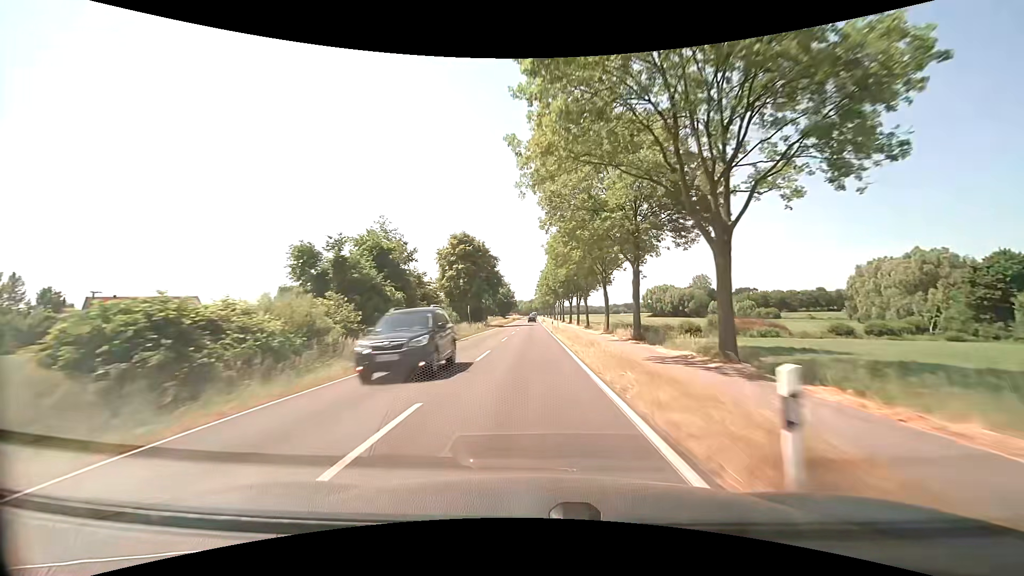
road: secondary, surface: asphalt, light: Day
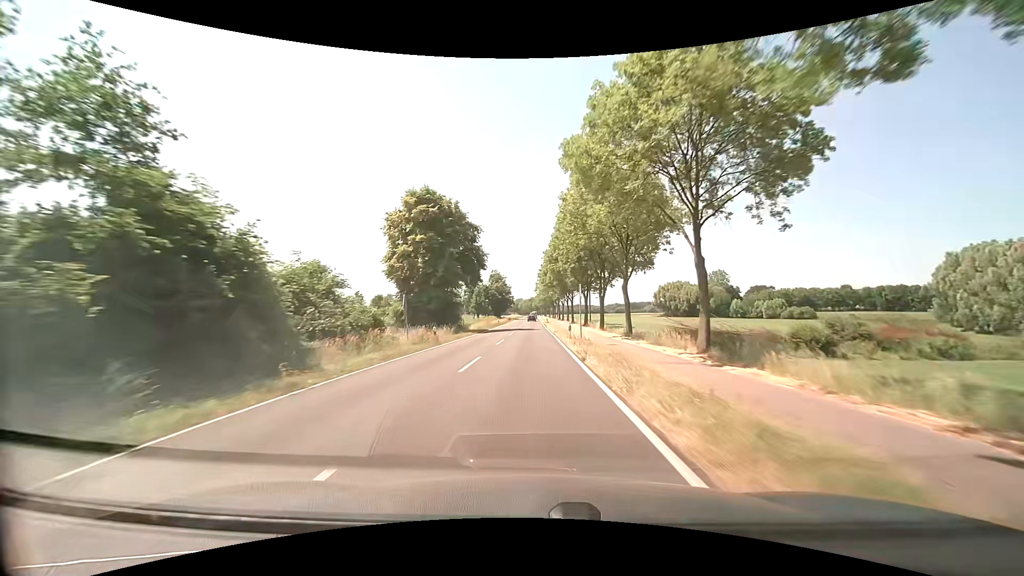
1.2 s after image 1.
(-0.1, +27.4) m; 0°
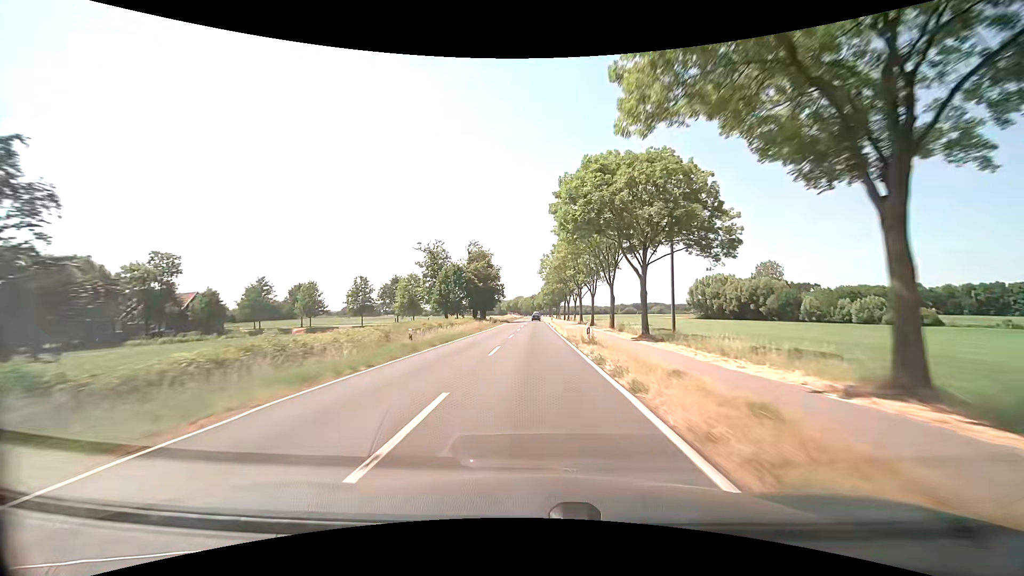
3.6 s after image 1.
(-0.4, +55.9) m; -1°
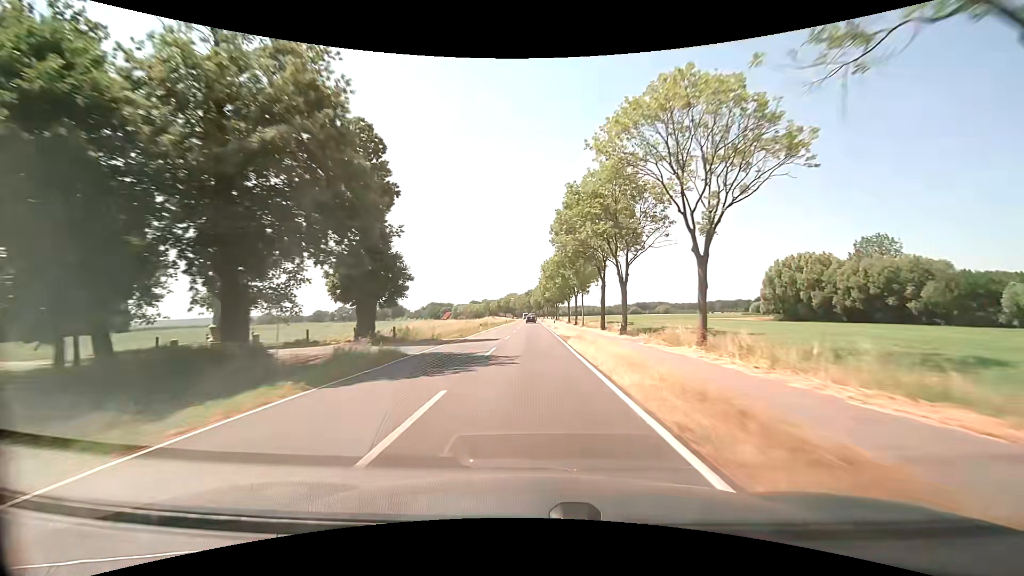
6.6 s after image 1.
(+0.5, +71.5) m; 0°
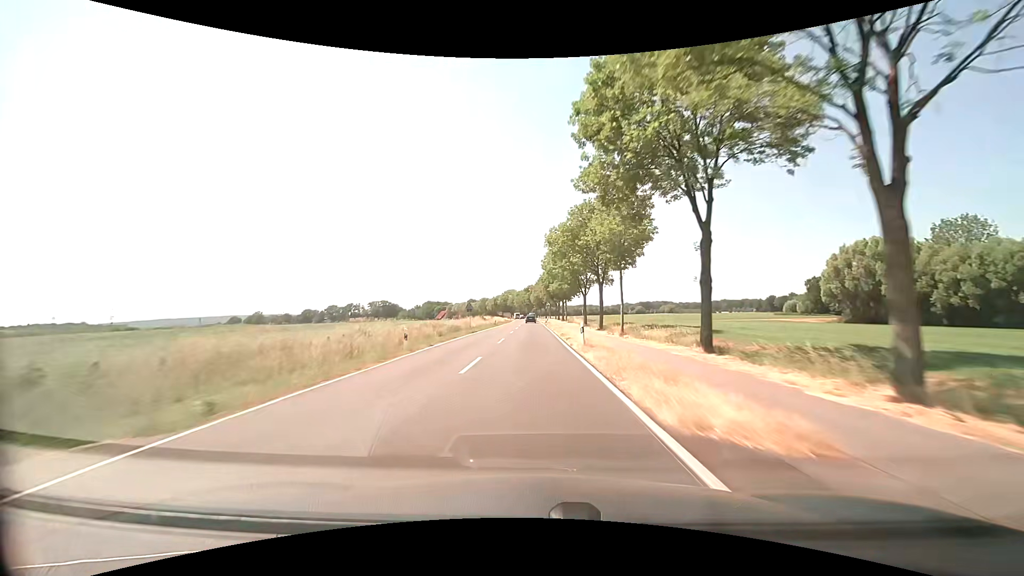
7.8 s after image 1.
(0.0, +29.0) m; 0°
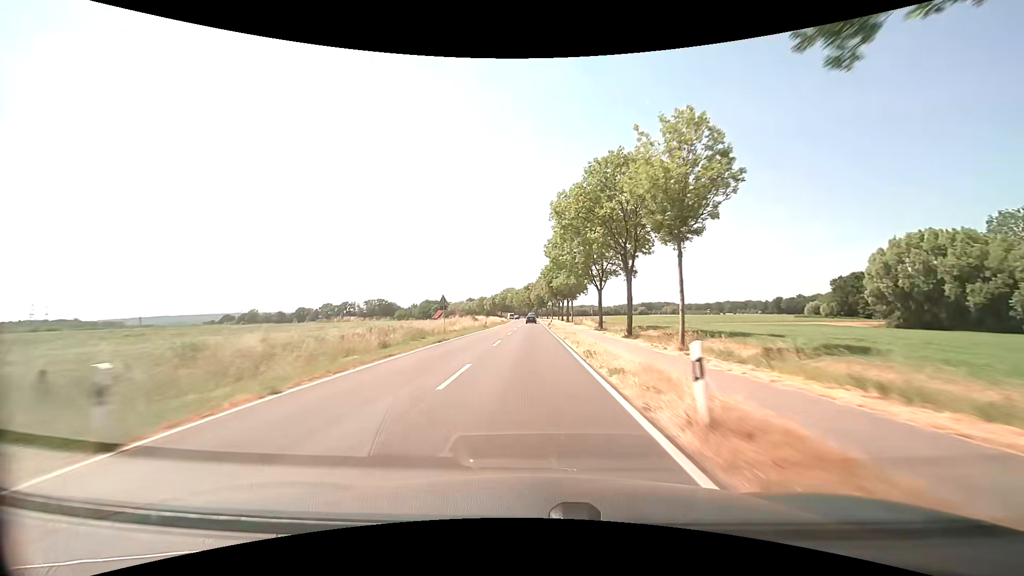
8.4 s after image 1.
(0.0, +14.6) m; 0°
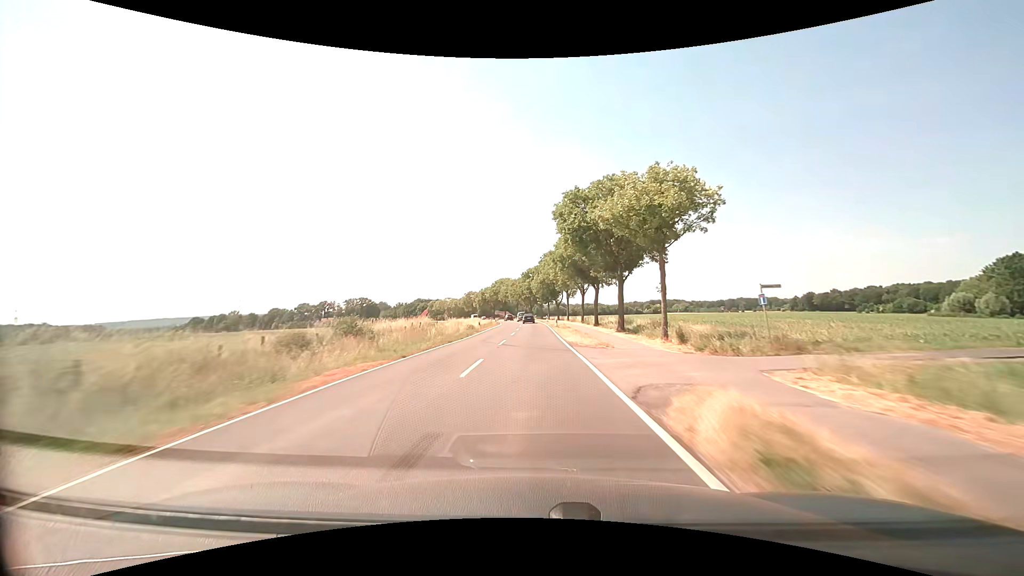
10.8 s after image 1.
(-0.2, +57.8) m; 0°
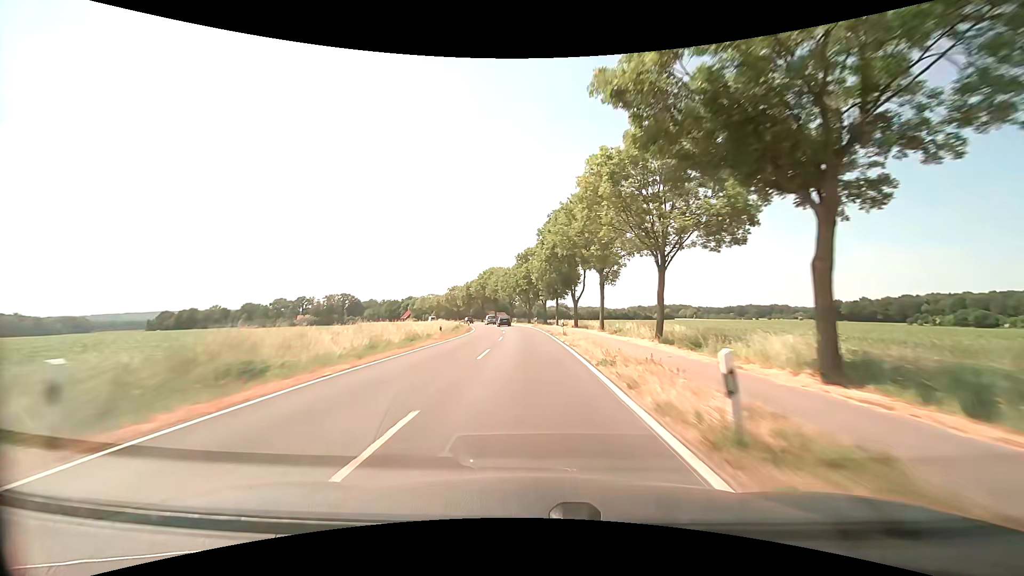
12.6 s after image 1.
(0.0, +42.8) m; 0°
(0, +10) (0, +20) (0, +30) (-1, +40) (-2, +50) (-2, +60) (-4, +70) (-5, +80) (-7, +90) (-9, +99) m
